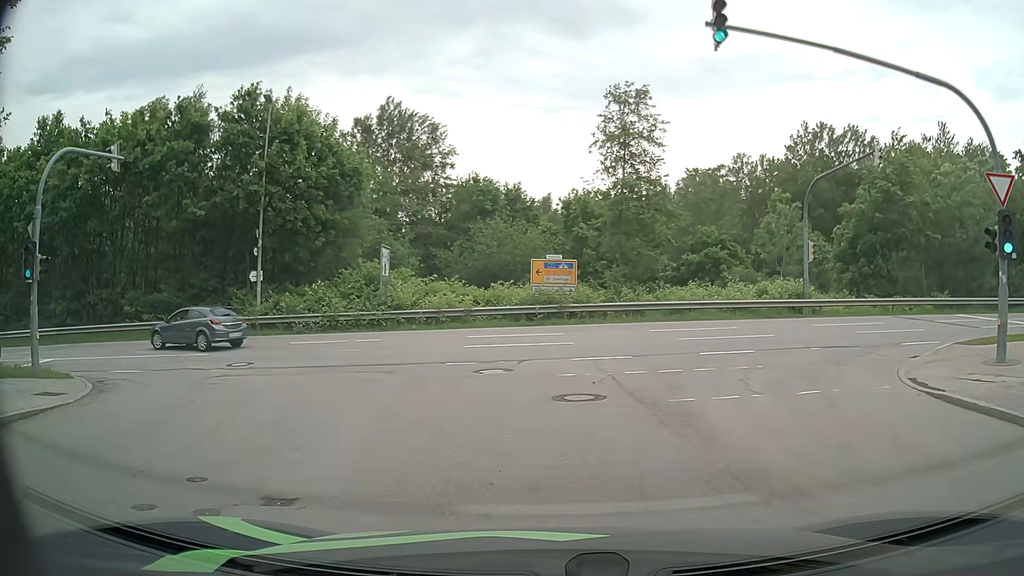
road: residential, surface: asphalt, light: Day
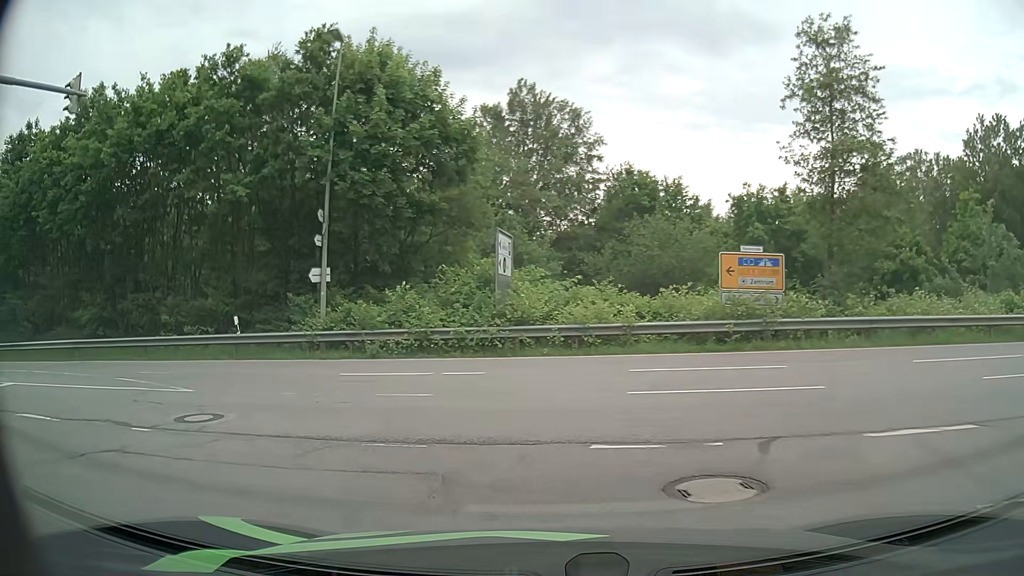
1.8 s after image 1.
(-0.9, +8.9) m; -12°
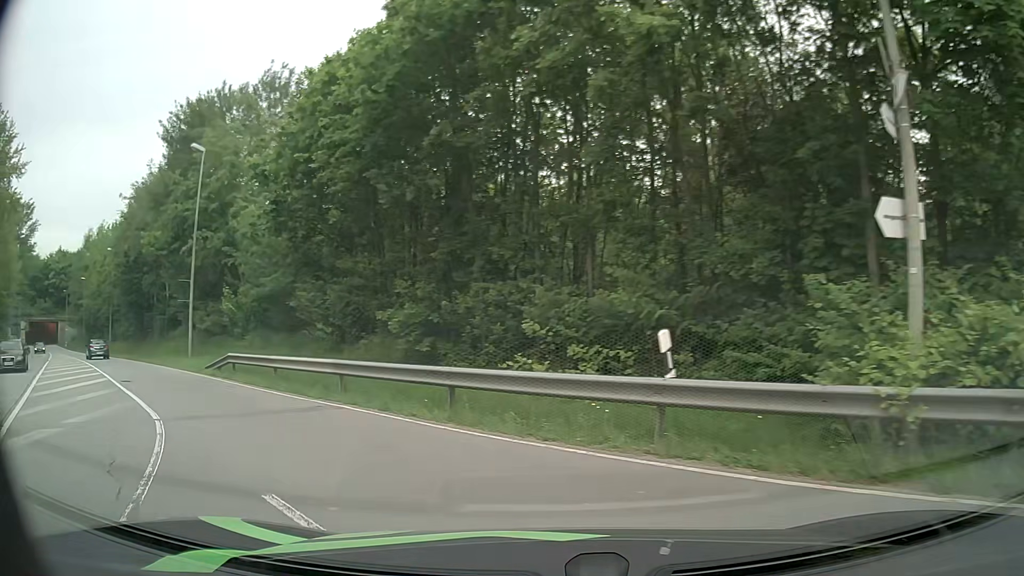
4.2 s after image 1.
(-4.6, +12.8) m; -41°
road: secondary
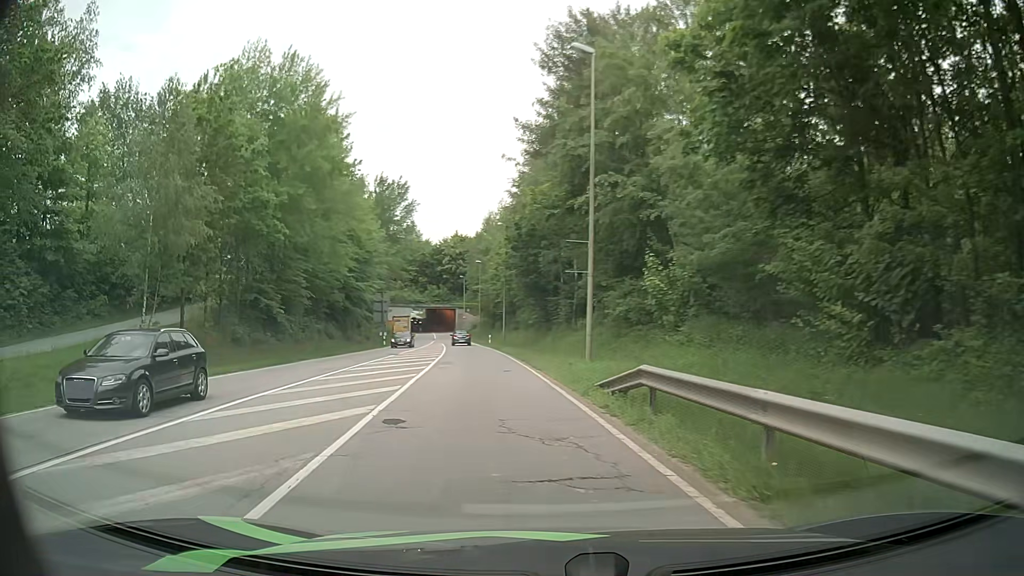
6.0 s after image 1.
(-4.1, +11.1) m; -38°
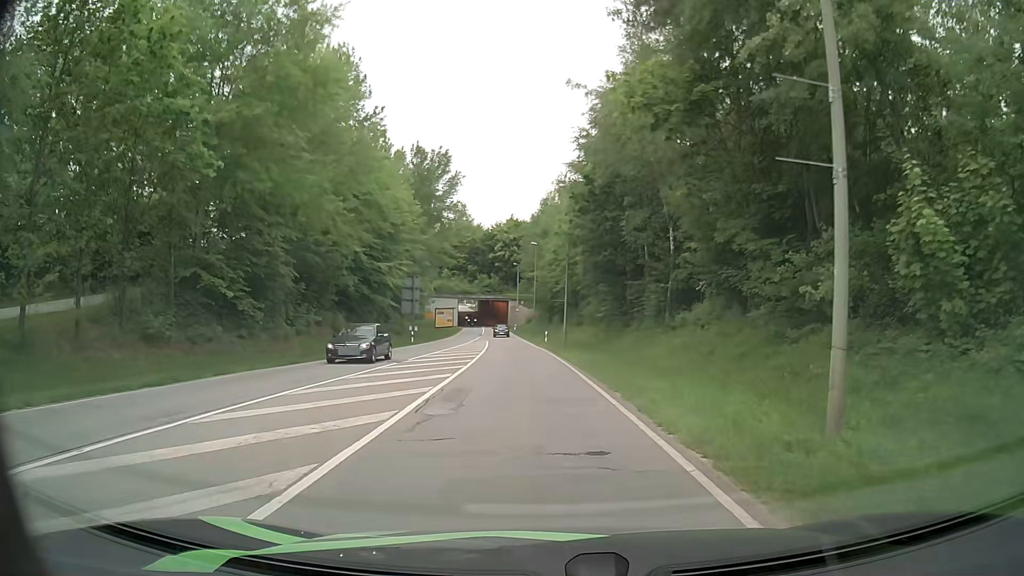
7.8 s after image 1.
(-0.8, +14.0) m; -3°
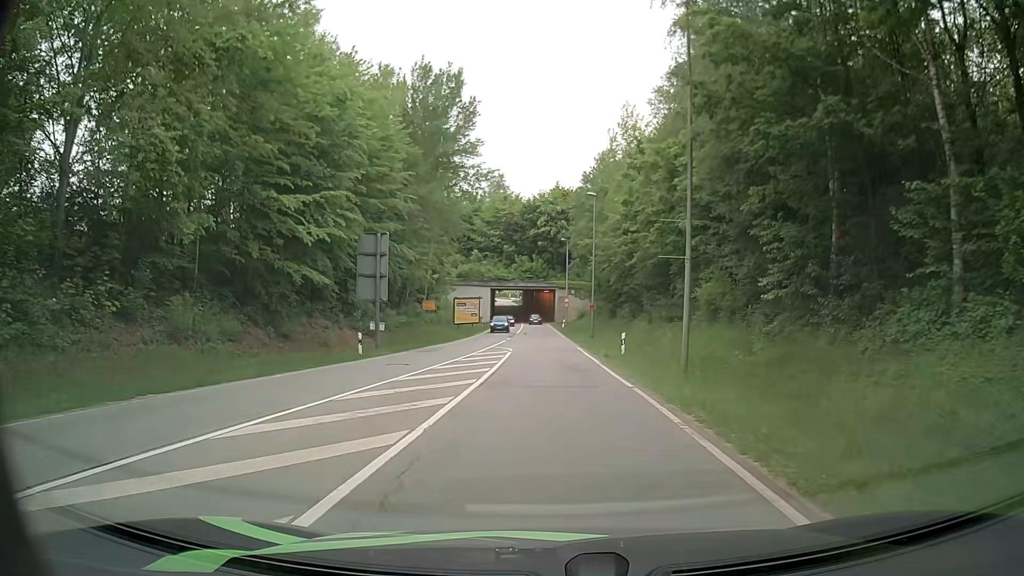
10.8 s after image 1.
(-1.1, +26.4) m; -4°
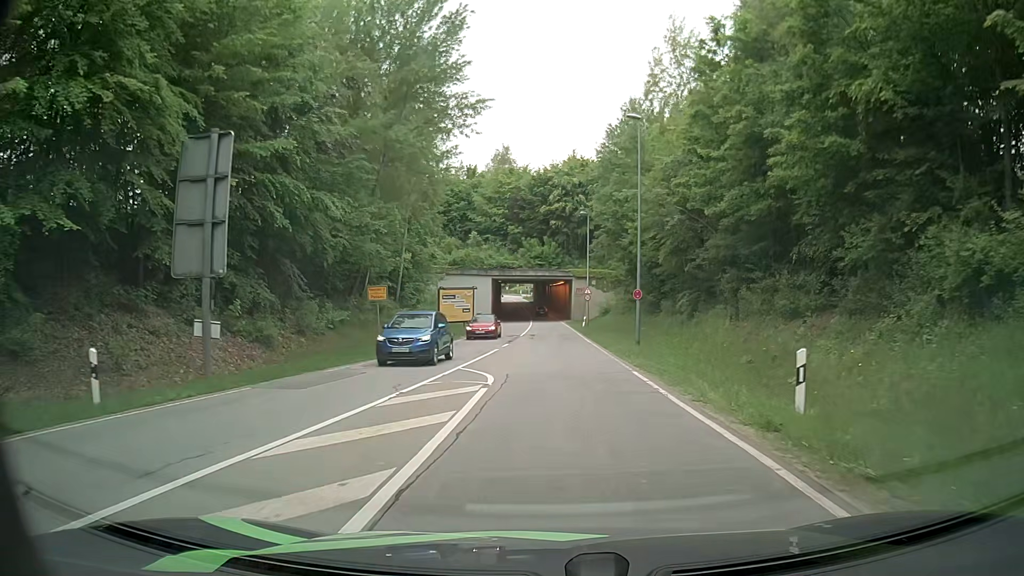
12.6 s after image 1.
(-0.4, +18.0) m; -2°
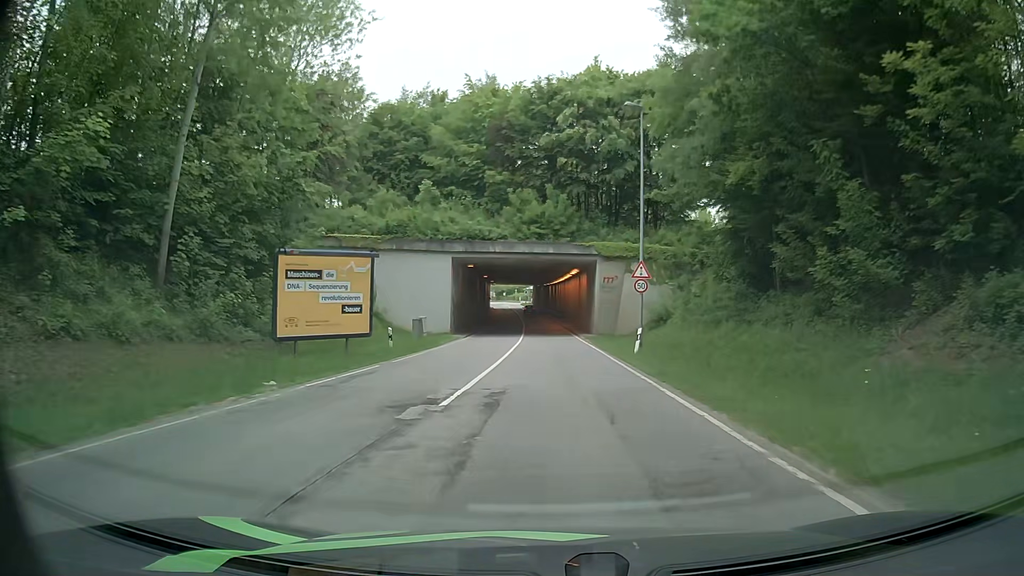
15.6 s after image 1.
(+0.2, +33.6) m; 0°
